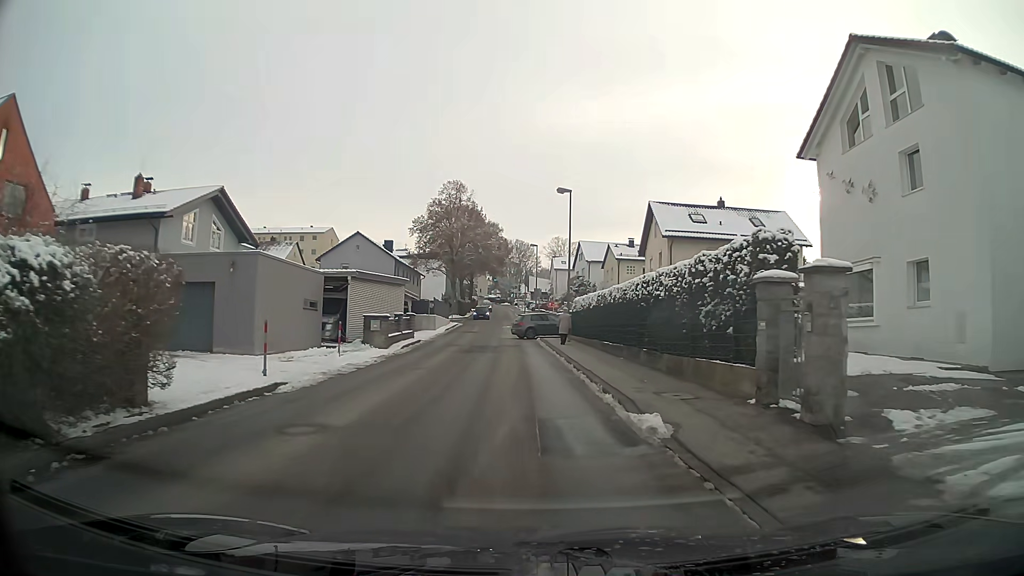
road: unclassified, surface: asphalt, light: Day
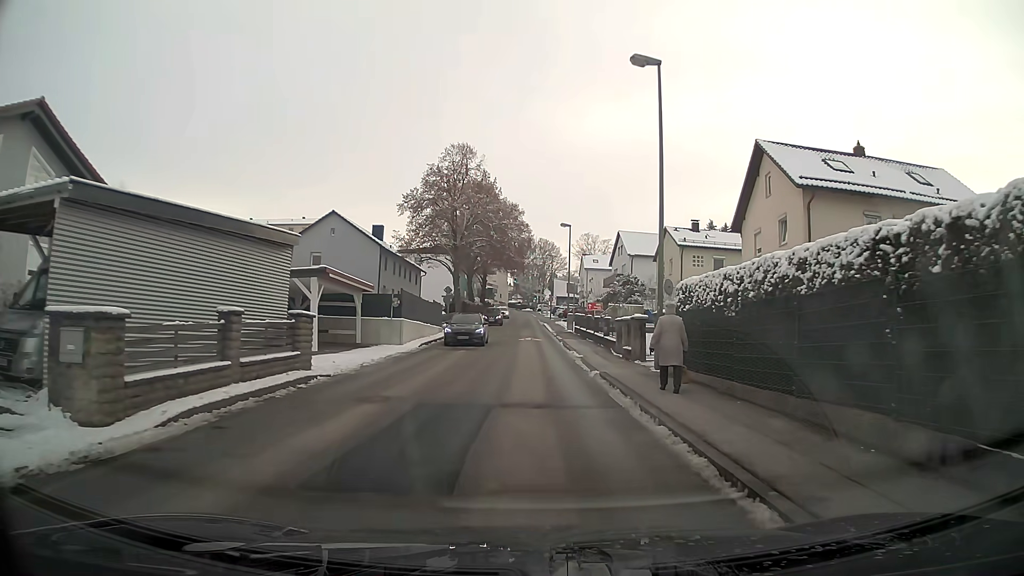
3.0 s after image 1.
(-0.4, +20.1) m; -1°
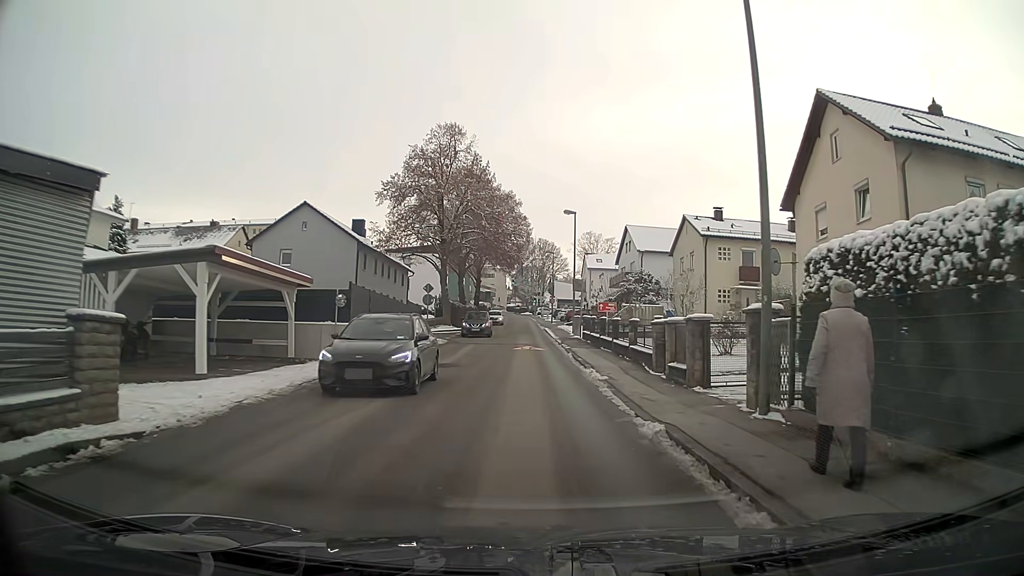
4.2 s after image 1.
(0.0, +7.8) m; 0°
(0, +10) (0, +20) (0, +30) (0, +40) (-1, +50) (-1, +60) (-1, +70) (-1, +80) (-1, +90) (-2, +100) m
